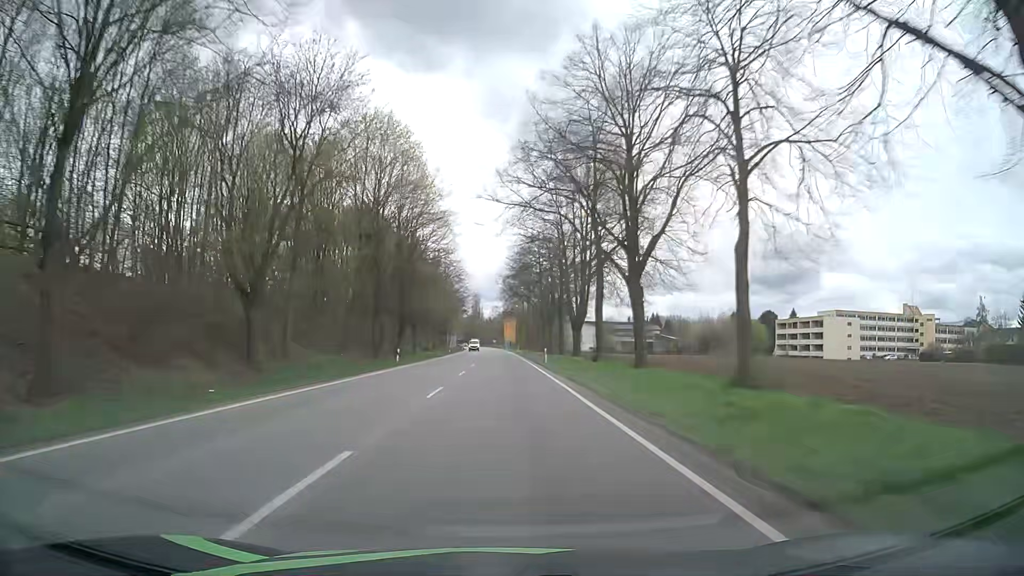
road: primary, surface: asphalt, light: Day
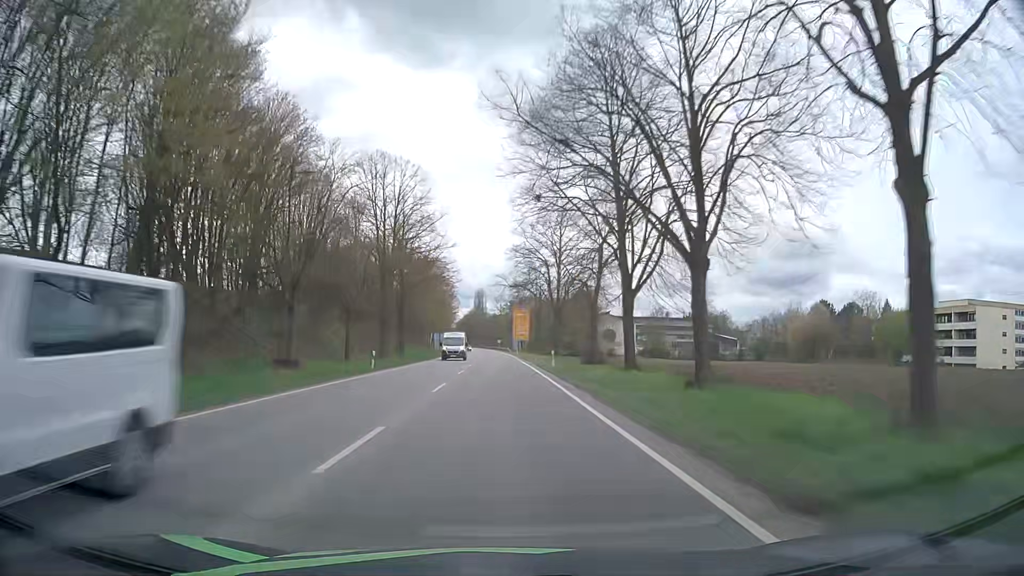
(-0.2, +57.4) m; 0°
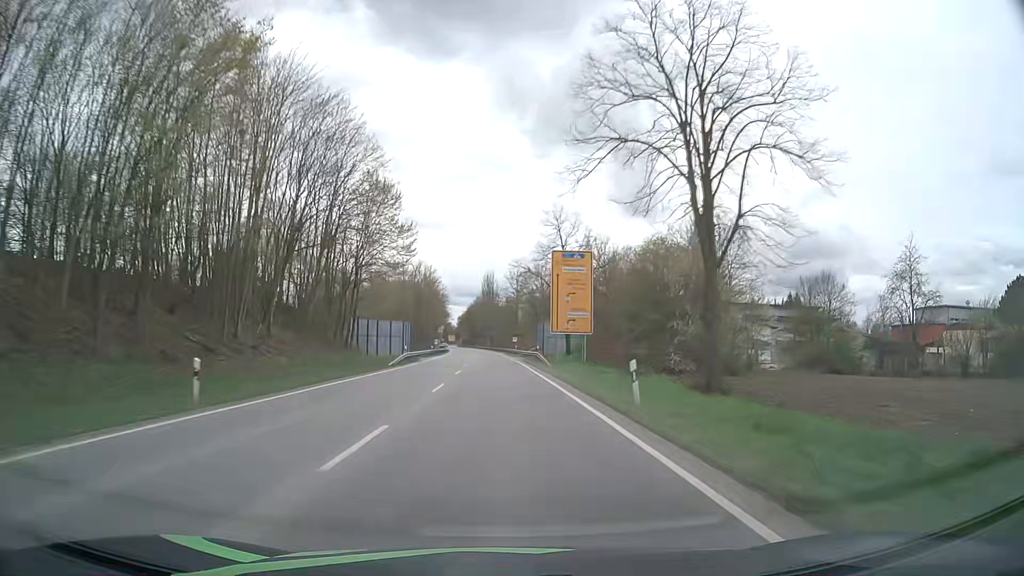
(-1.0, +71.6) m; -2°
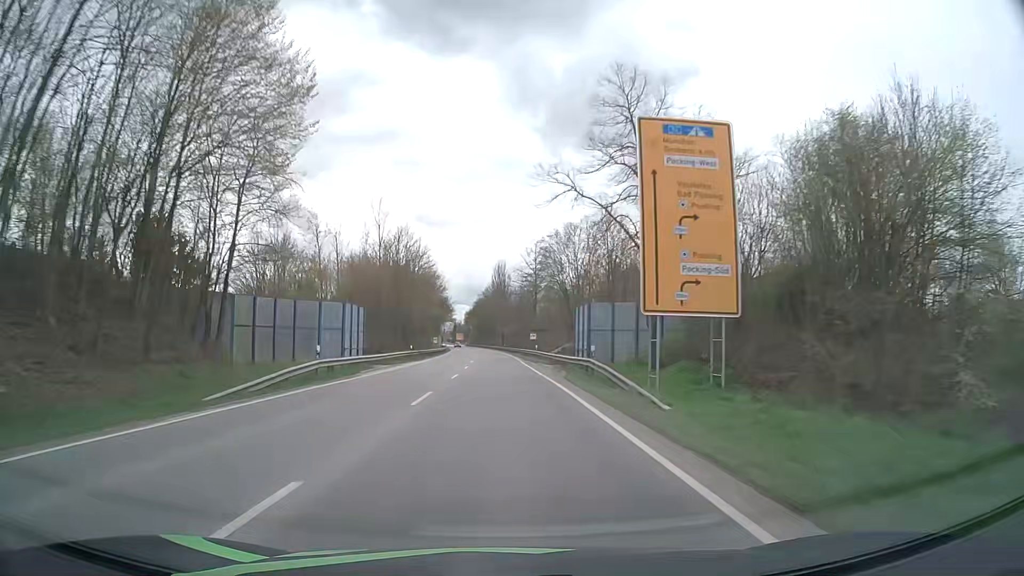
(0.0, +28.6) m; -1°
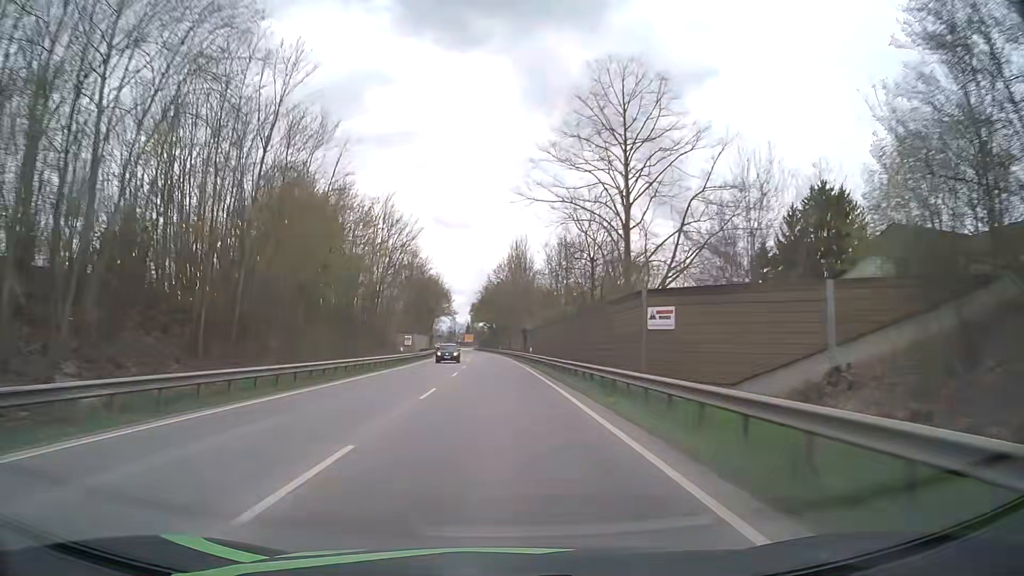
(-0.7, +57.1) m; -1°
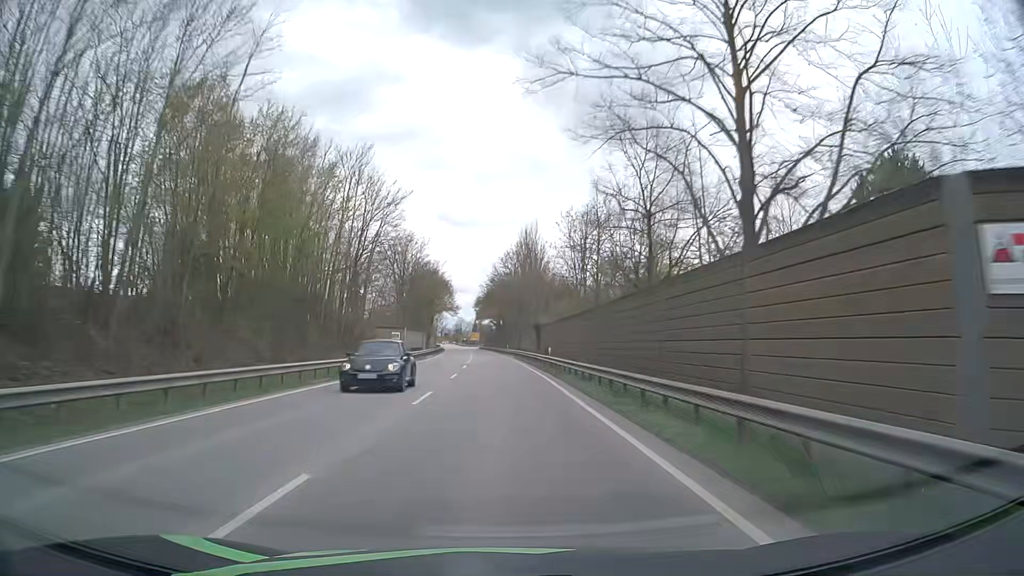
(-0.1, +14.2) m; -1°
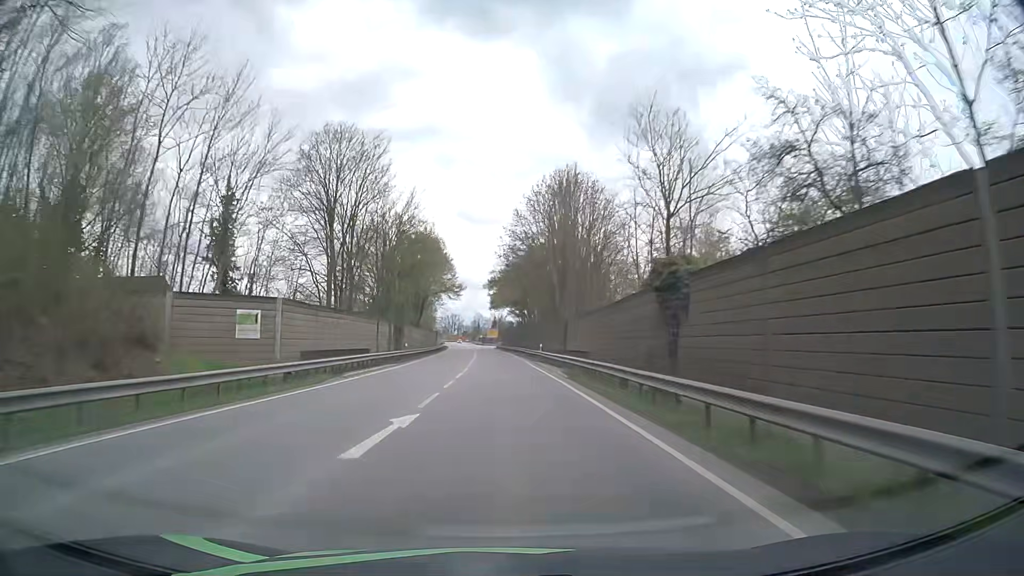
(-0.6, +42.2) m; -2°
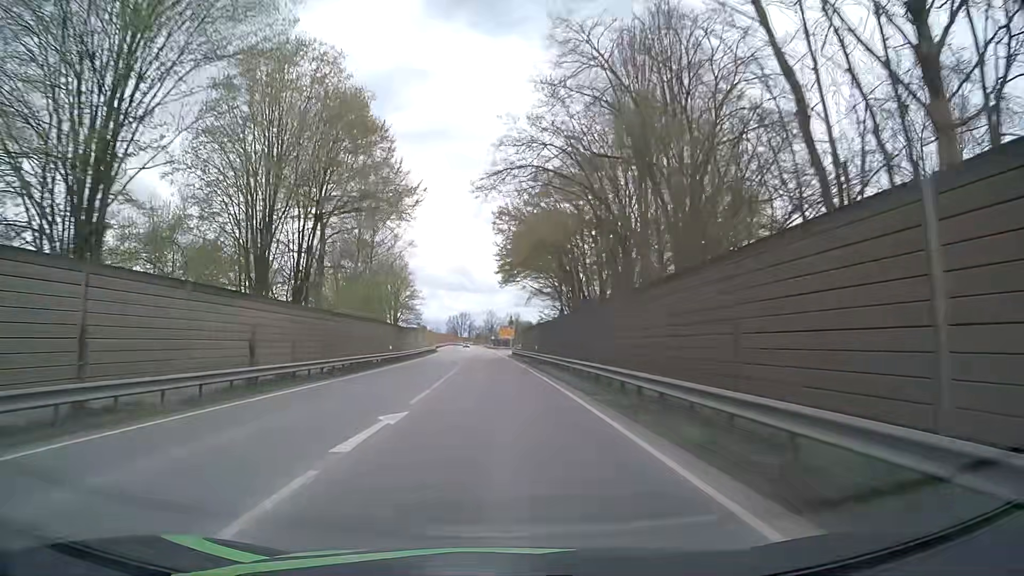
(-0.4, +53.1) m; -1°
(0, +10) (0, +20) (0, +30) (-1, +40) (-1, +50) (-1, +60) (-2, +70) (-2, +80) (-2, +90) (-2, +100) m
